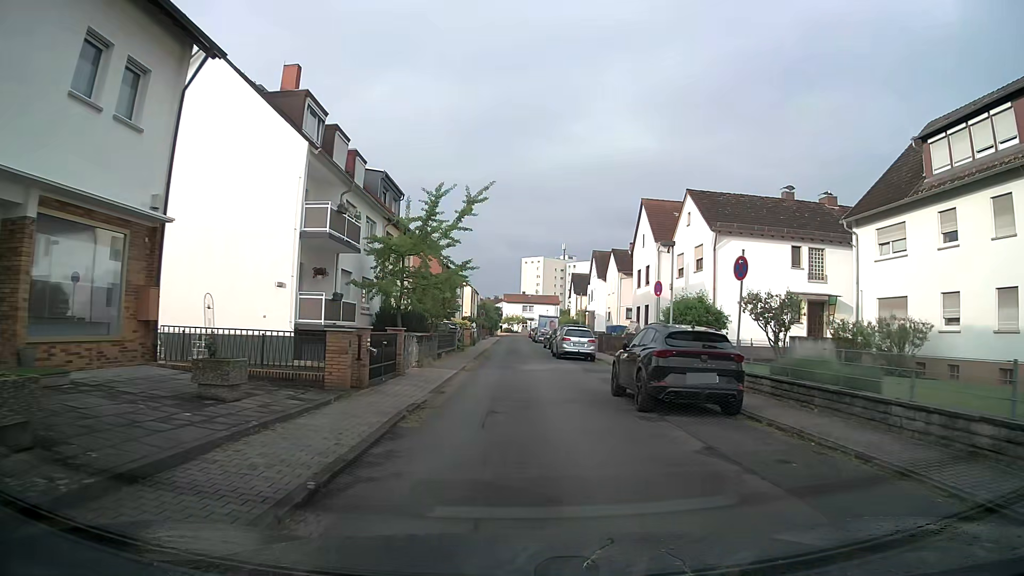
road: residential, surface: asphalt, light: Day
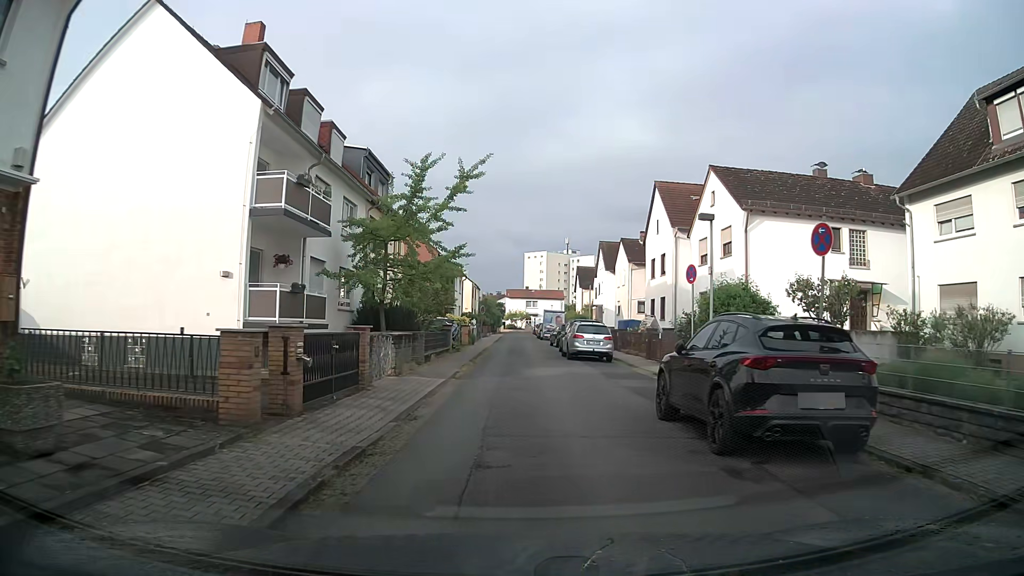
(0.0, +4.4) m; -1°
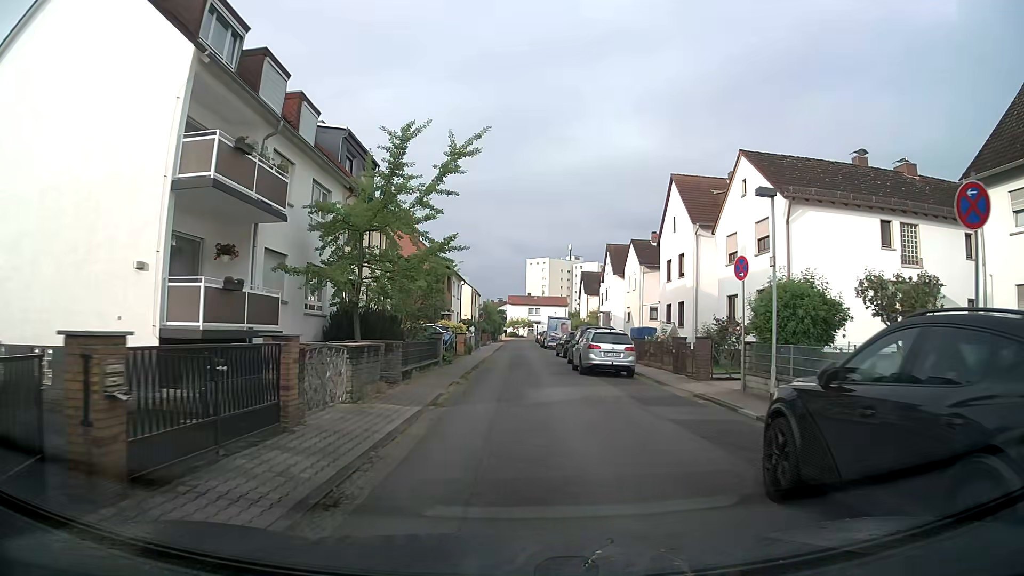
(0.0, +4.5) m; +1°
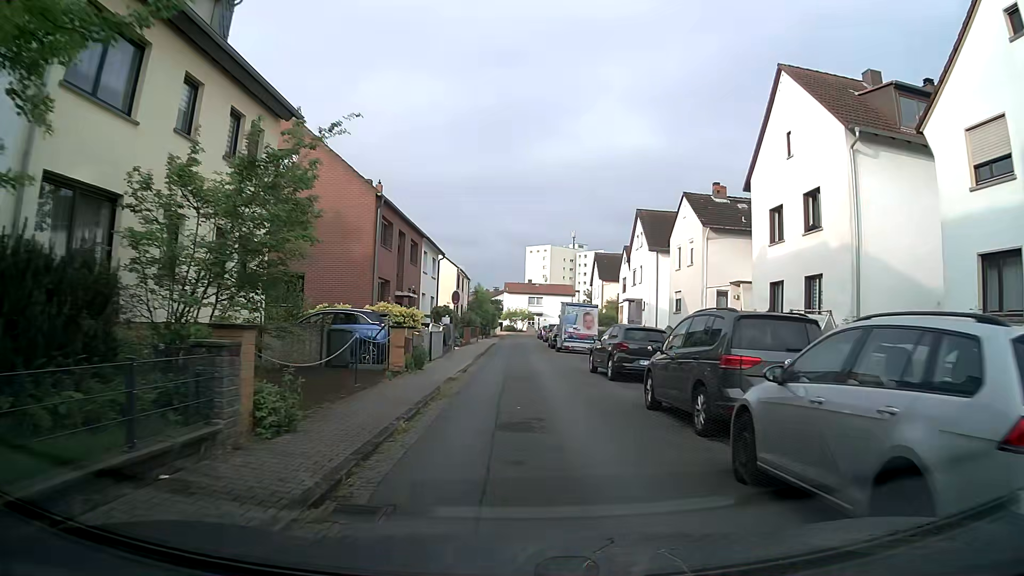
(-0.4, +18.5) m; -2°
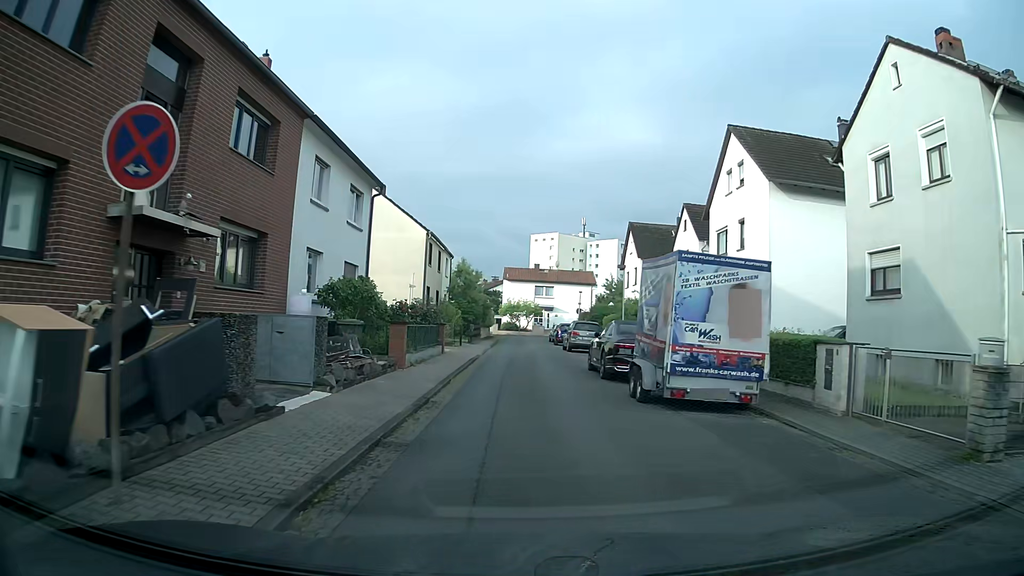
(+0.4, +23.4) m; +2°
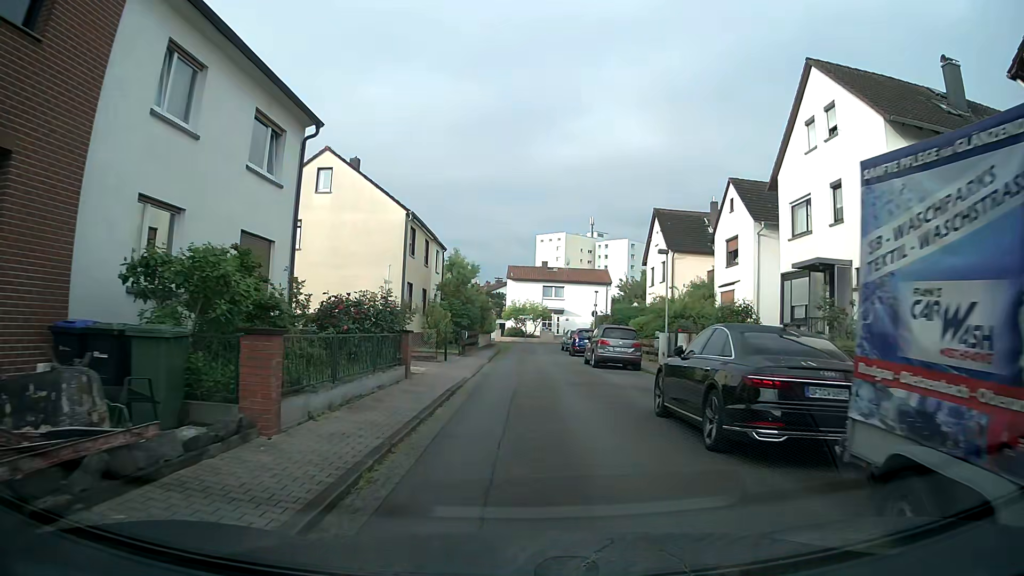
(-0.2, +9.0) m; -2°
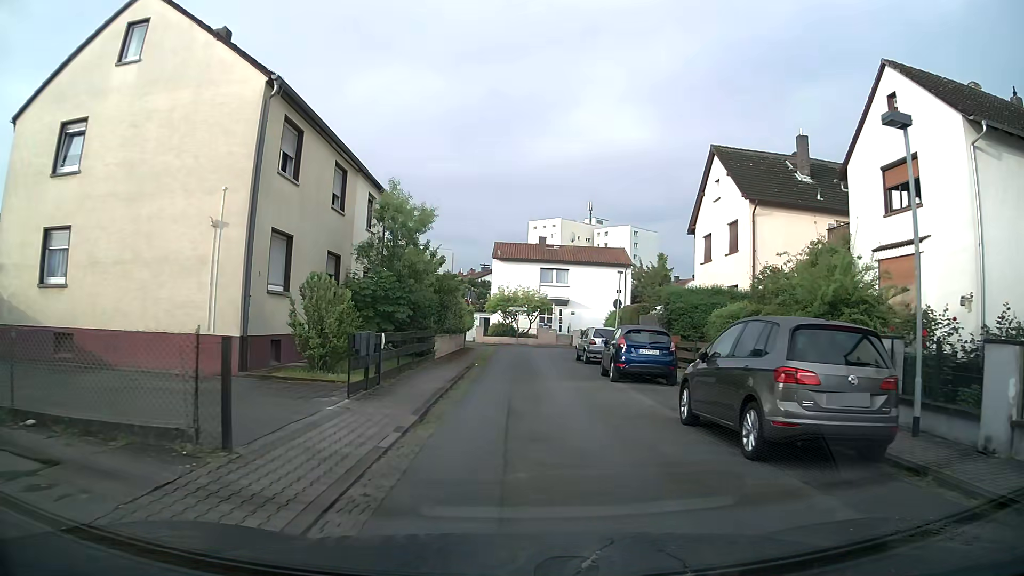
(+0.2, +17.4) m; +1°
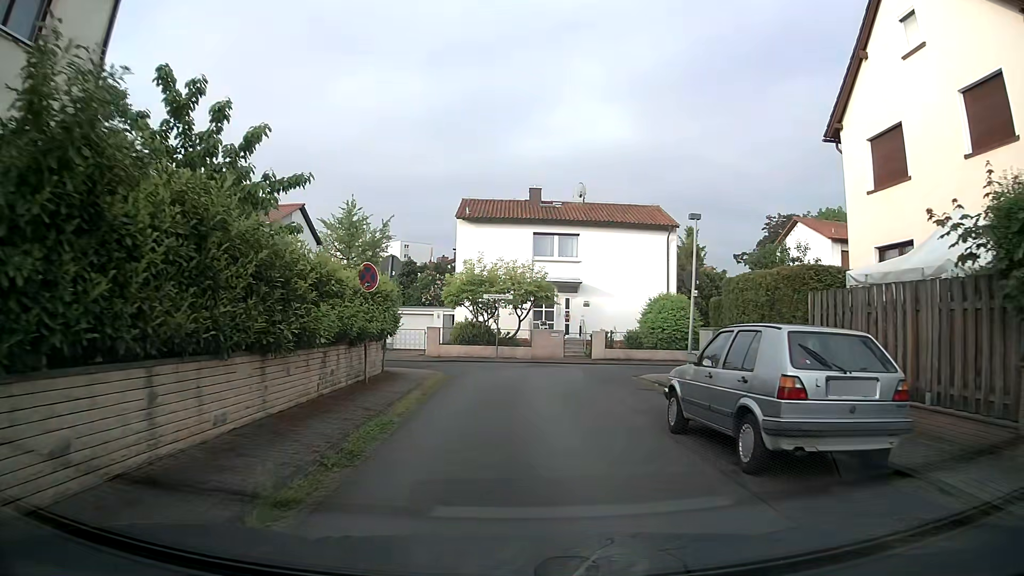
(+0.1, +19.3) m; -1°
